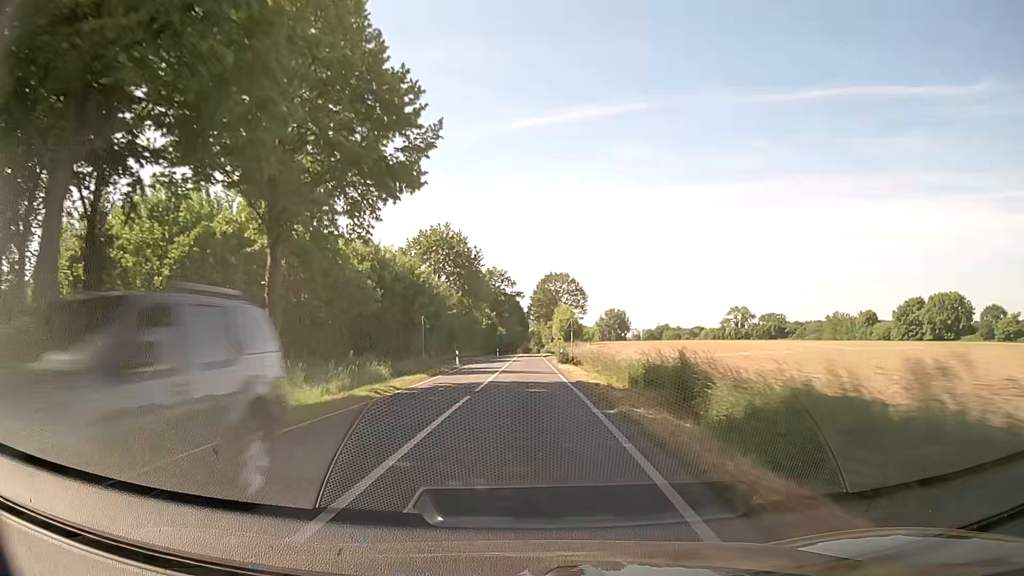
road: secondary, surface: asphalt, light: Day
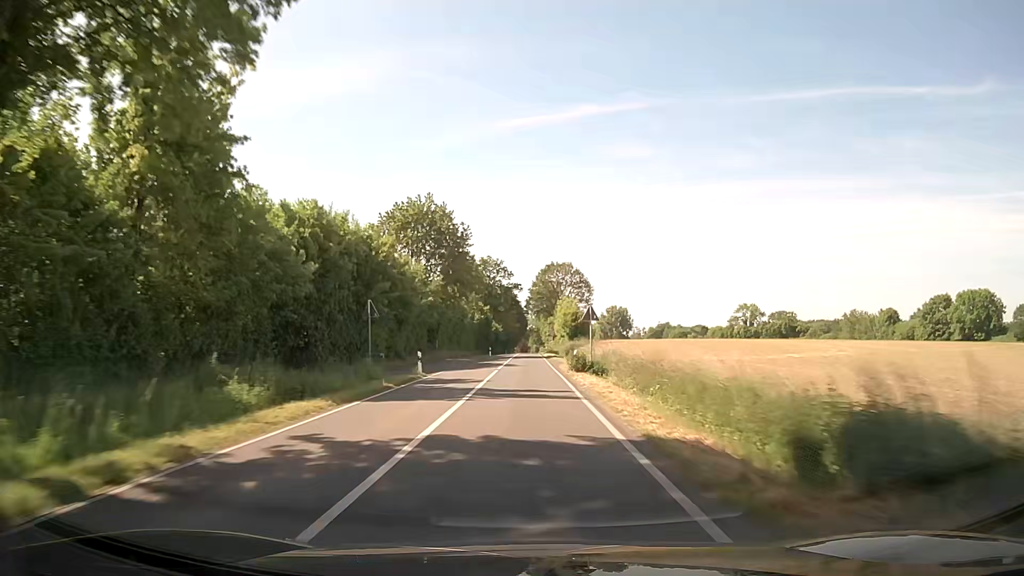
(+0.1, +15.0) m; +1°
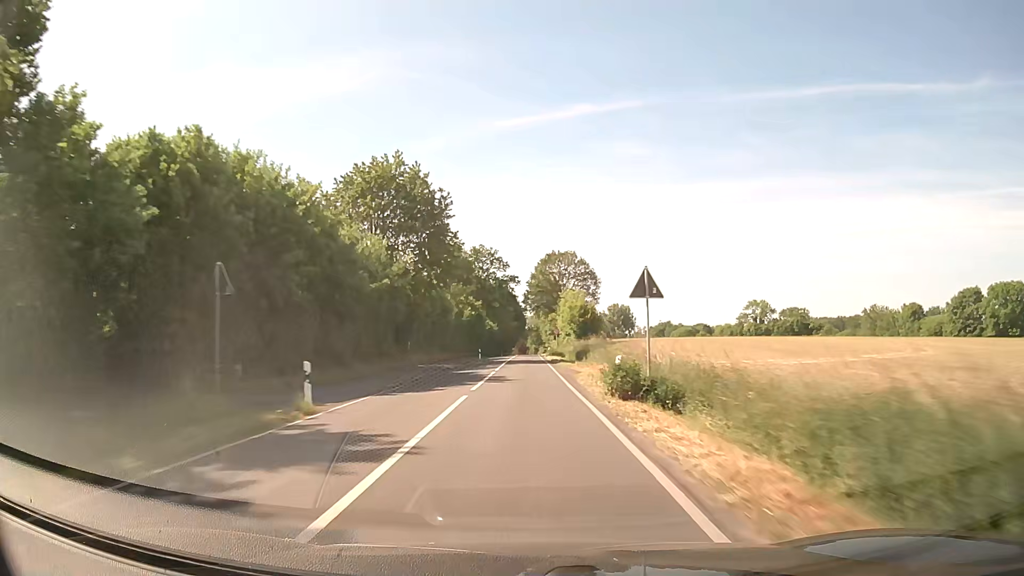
(0.0, +15.3) m; 0°
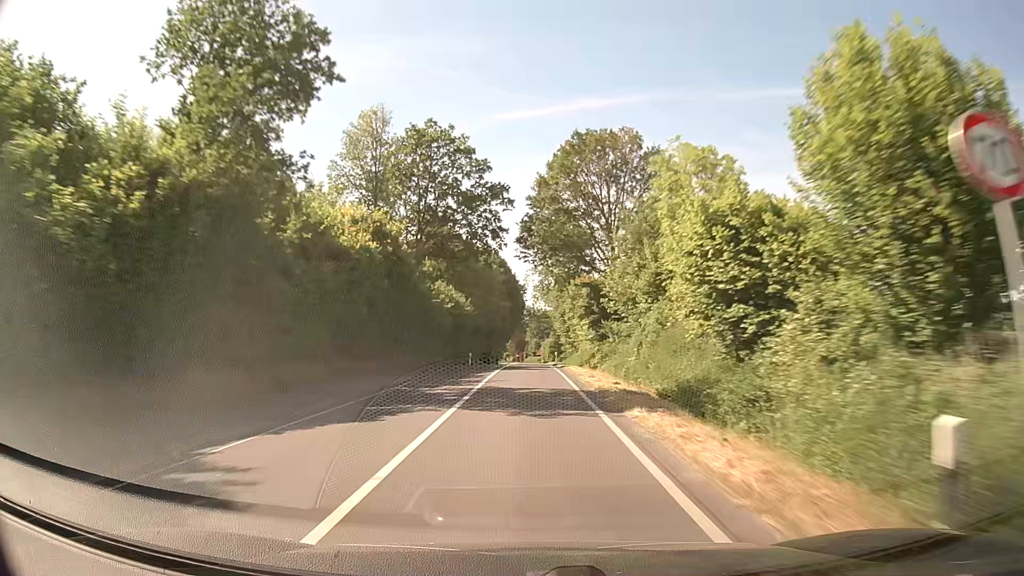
(-0.4, +62.6) m; 0°
